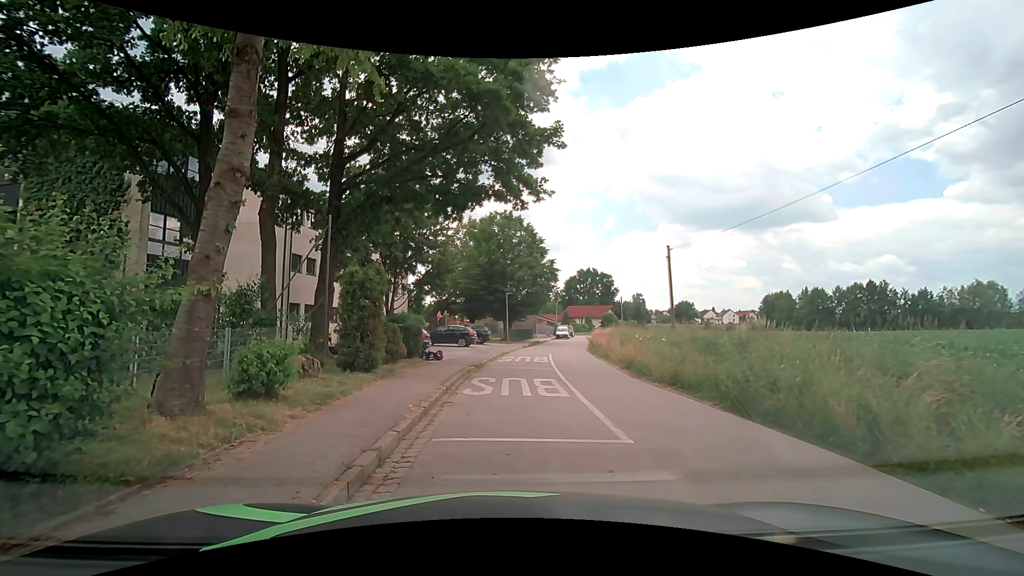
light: Day
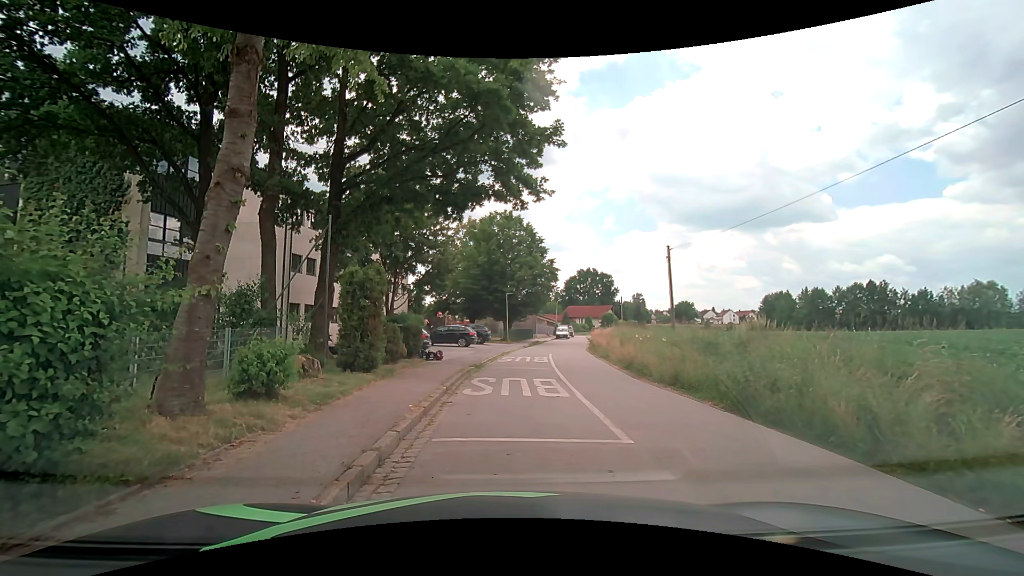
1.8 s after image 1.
(0.0, 0.0) m; 0°
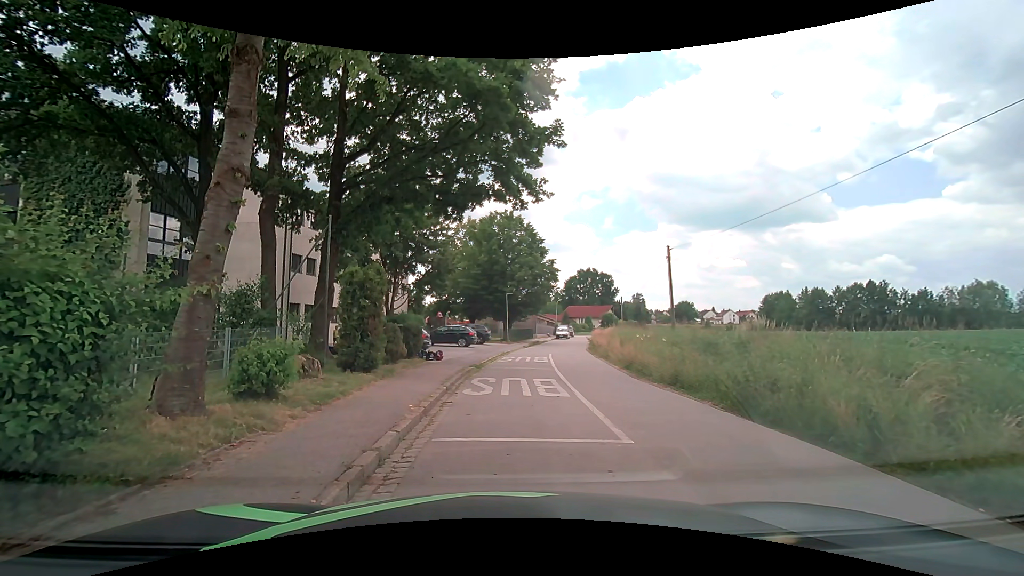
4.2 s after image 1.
(0.0, 0.0) m; 0°
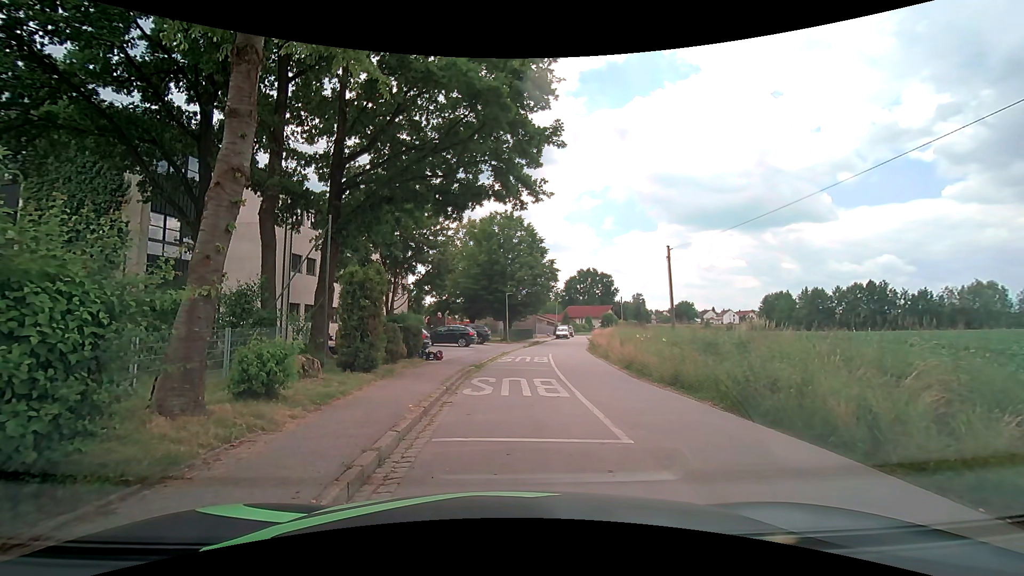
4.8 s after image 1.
(0.0, 0.0) m; 0°
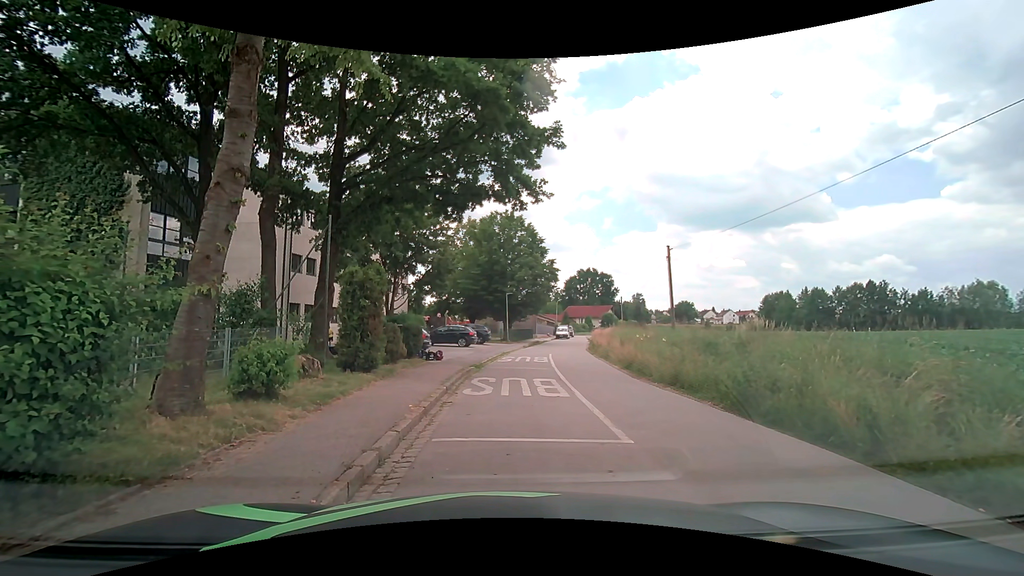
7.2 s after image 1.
(0.0, 0.0) m; 0°
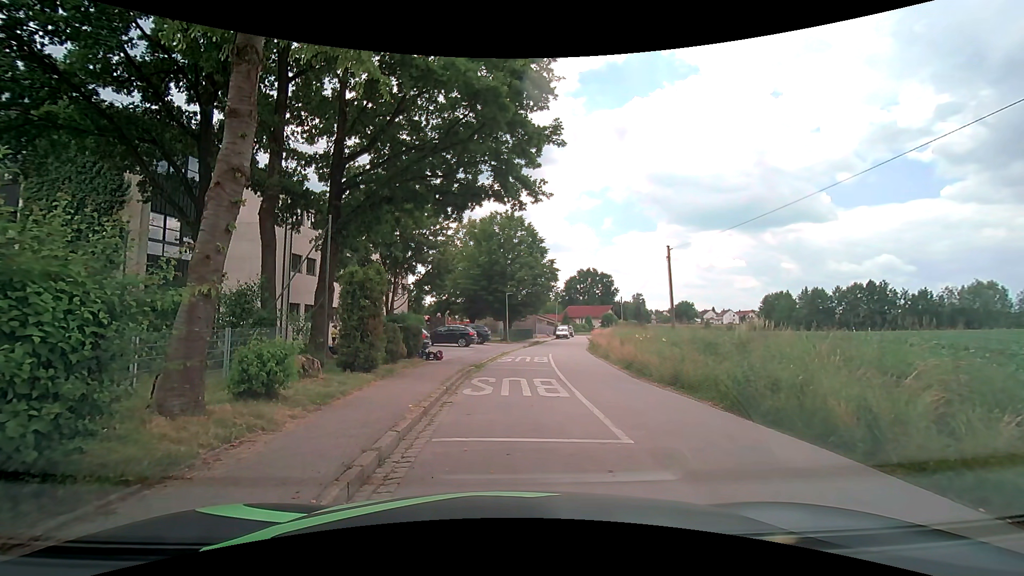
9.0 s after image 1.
(0.0, 0.0) m; 0°
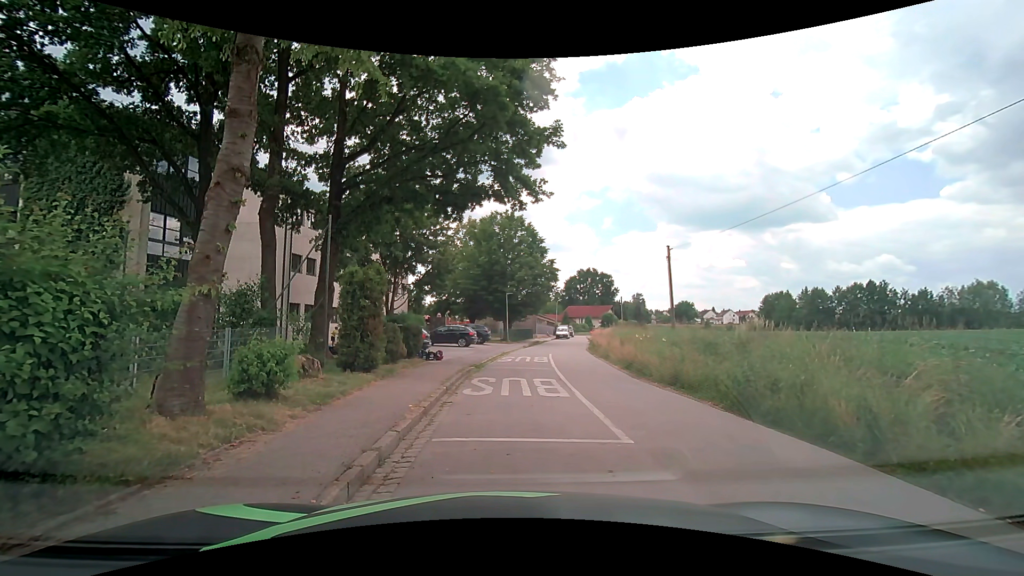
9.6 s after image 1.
(0.0, 0.0) m; 0°
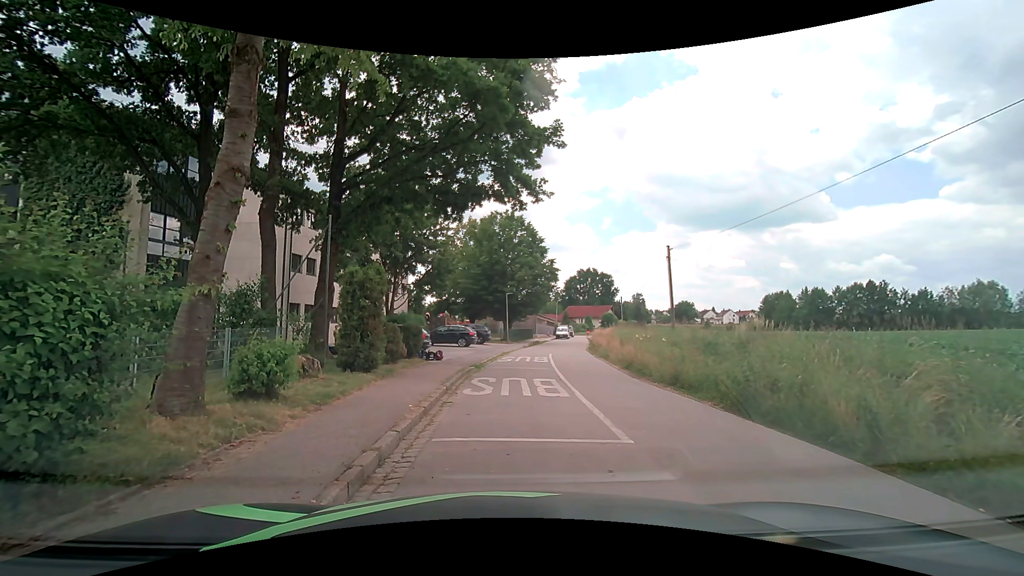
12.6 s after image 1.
(0.0, 0.0) m; 0°
